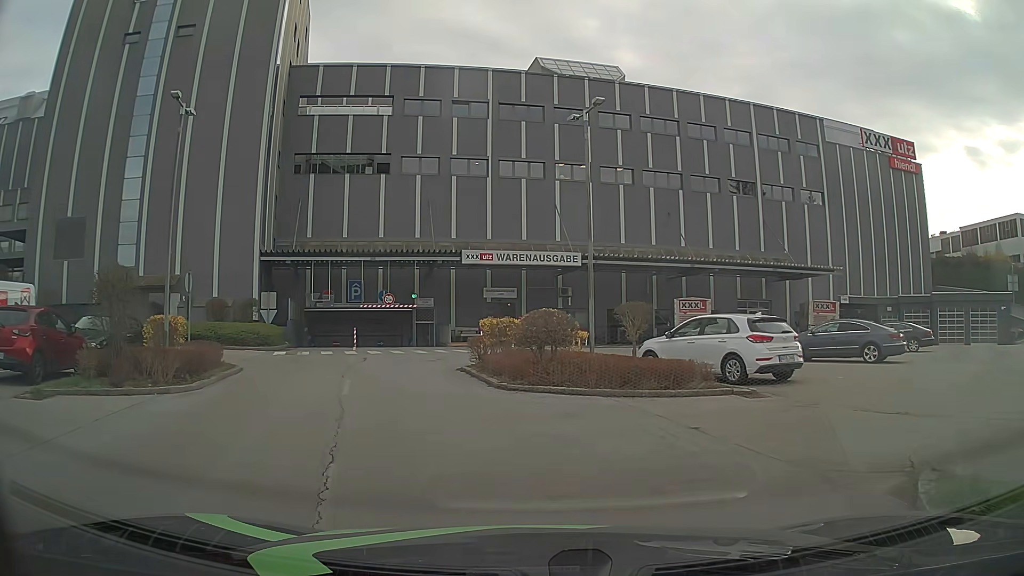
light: Day
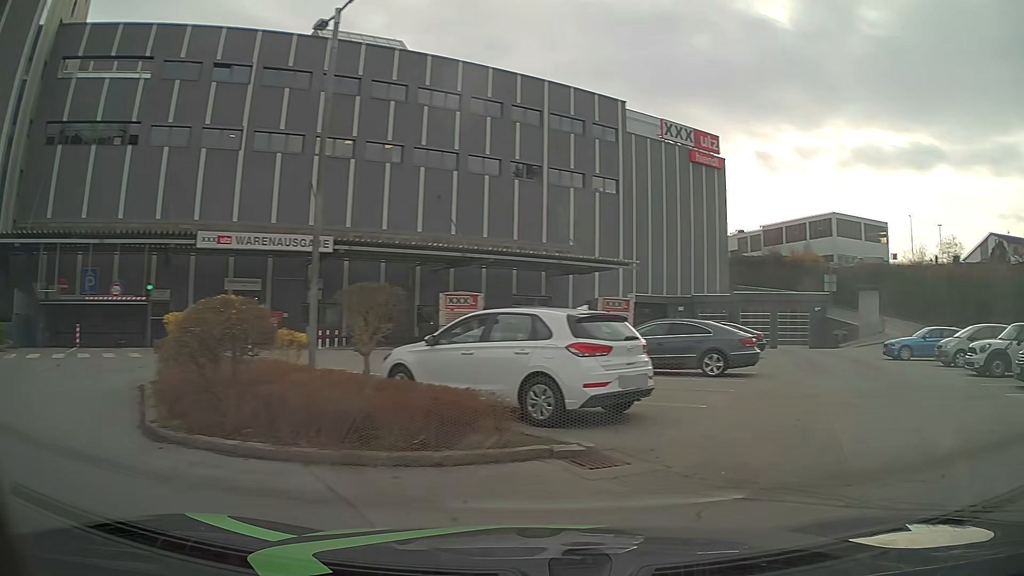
(+0.7, +5.8) m; +22°
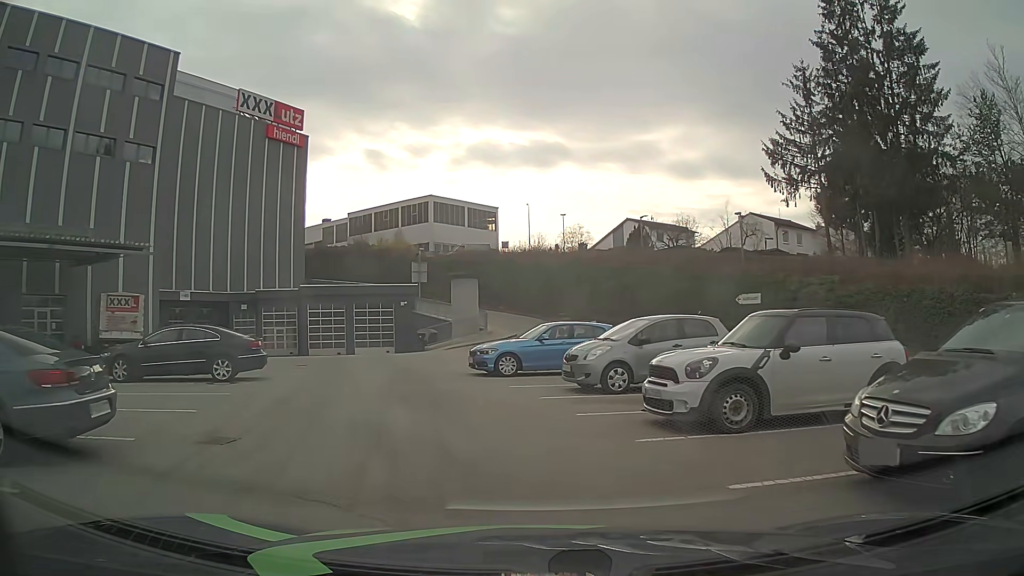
(+5.1, +9.5) m; +32°
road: service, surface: asphalt
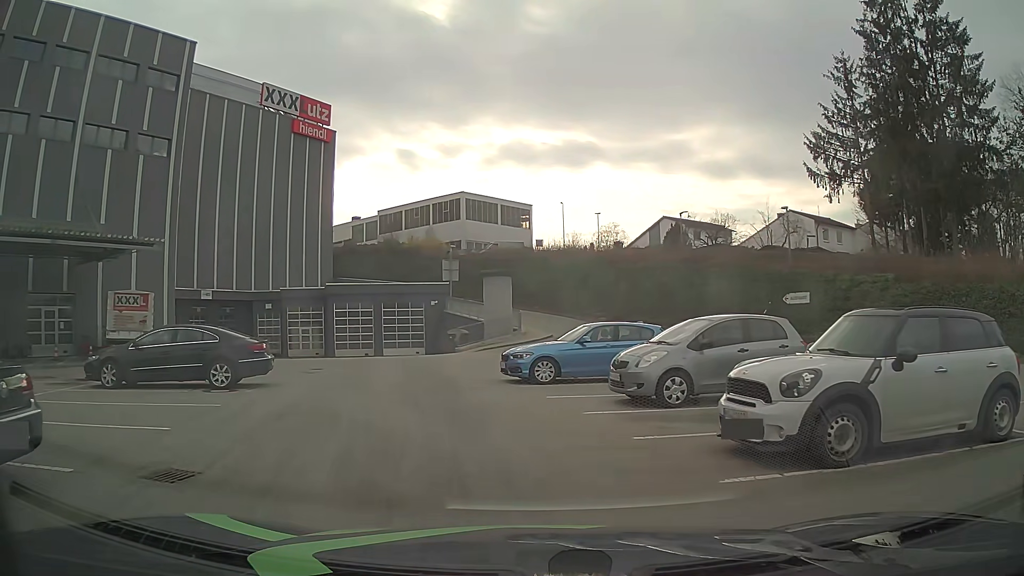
(0.0, +2.0) m; -3°
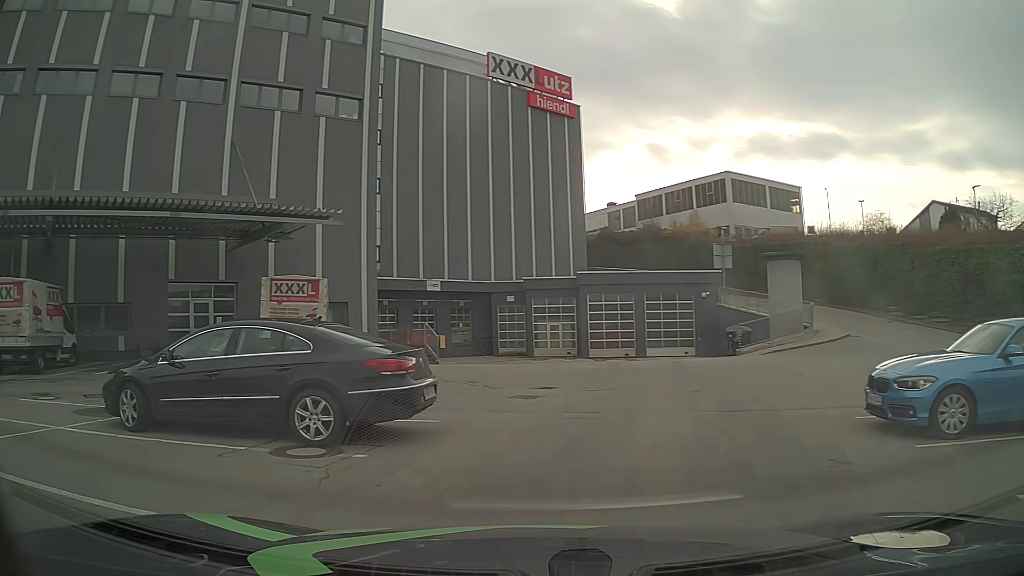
(-1.0, +7.5) m; -23°
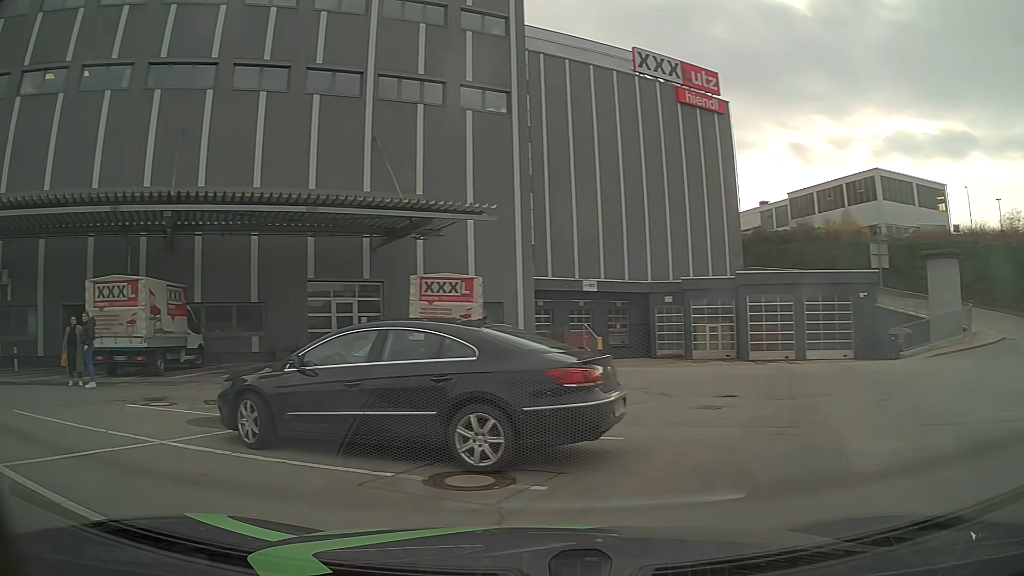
(-0.1, +1.4) m; -13°
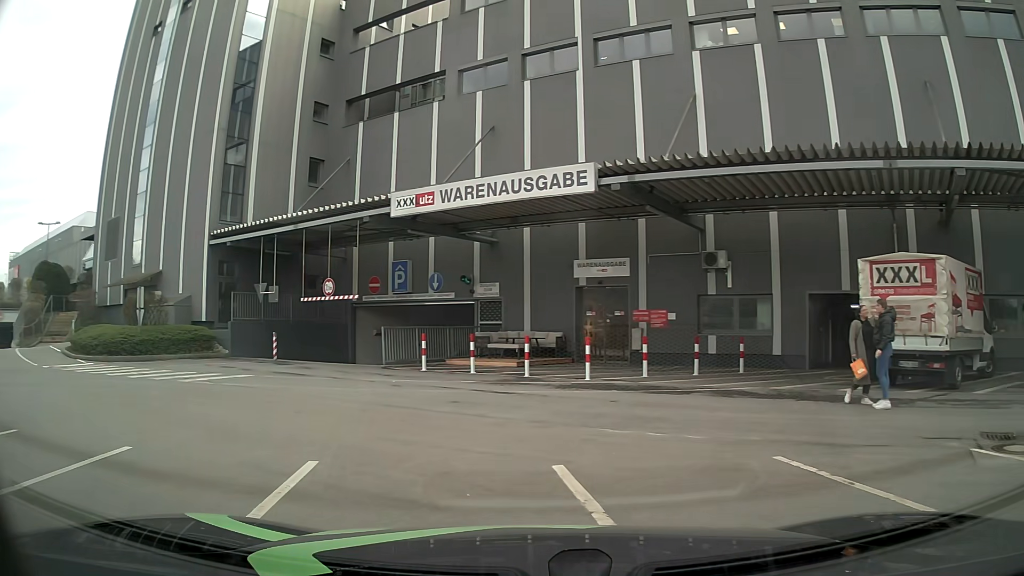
(-2.8, +4.5) m; -60°
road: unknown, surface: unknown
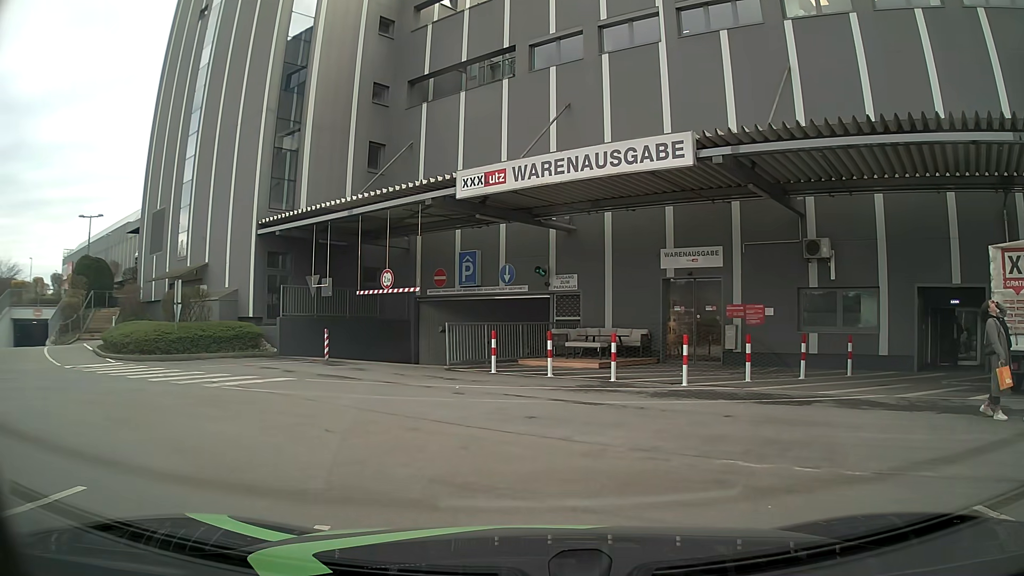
(-0.2, +2.3) m; -8°
